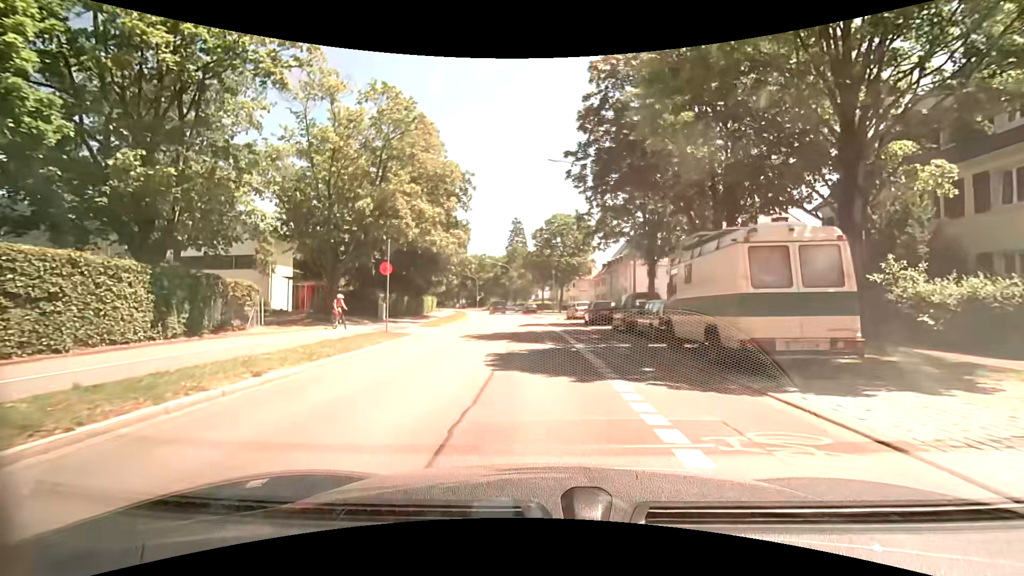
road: secondary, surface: asphalt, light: Day
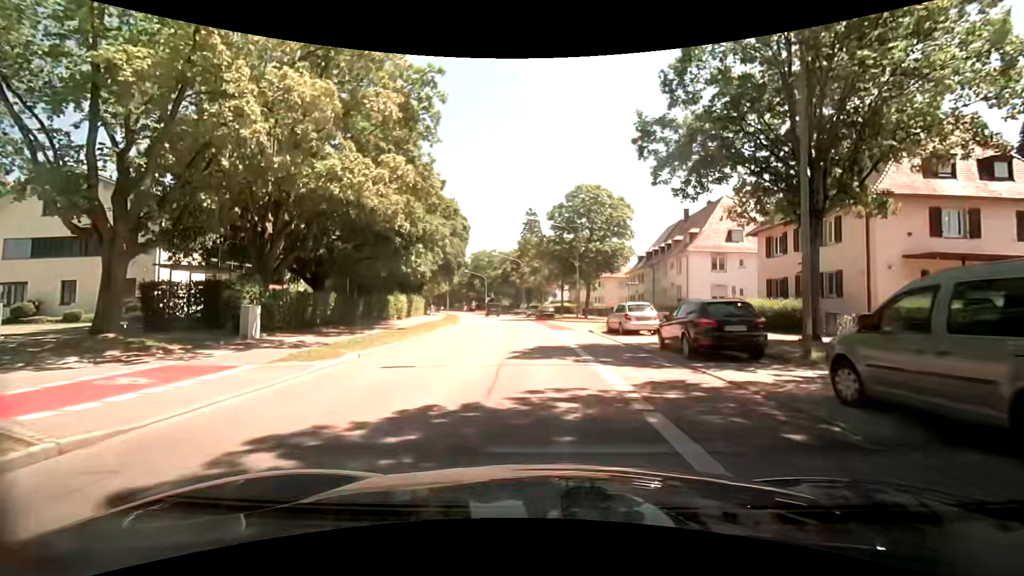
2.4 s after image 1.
(-0.3, +17.9) m; -2°
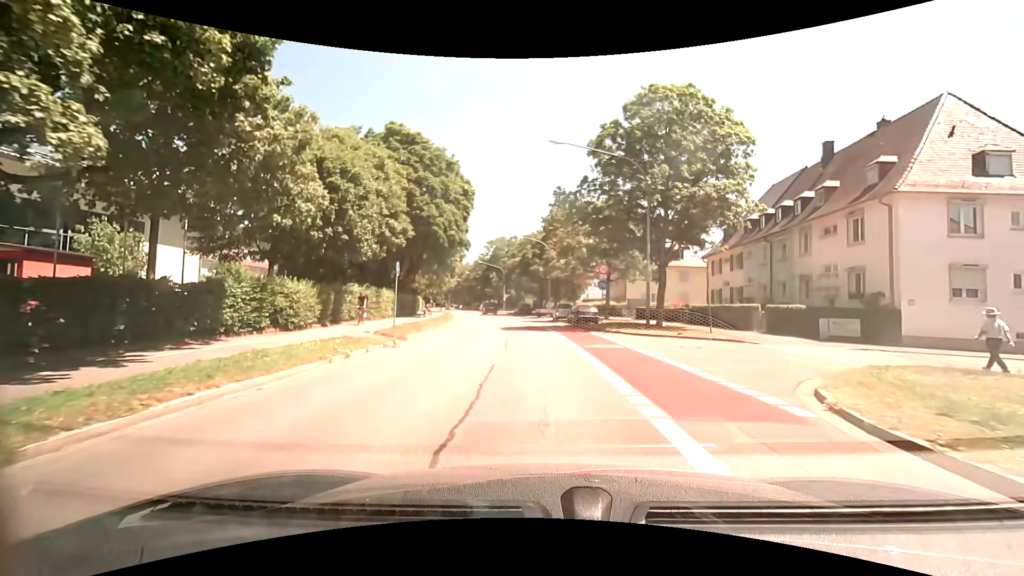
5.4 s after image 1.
(-0.5, +22.5) m; -2°
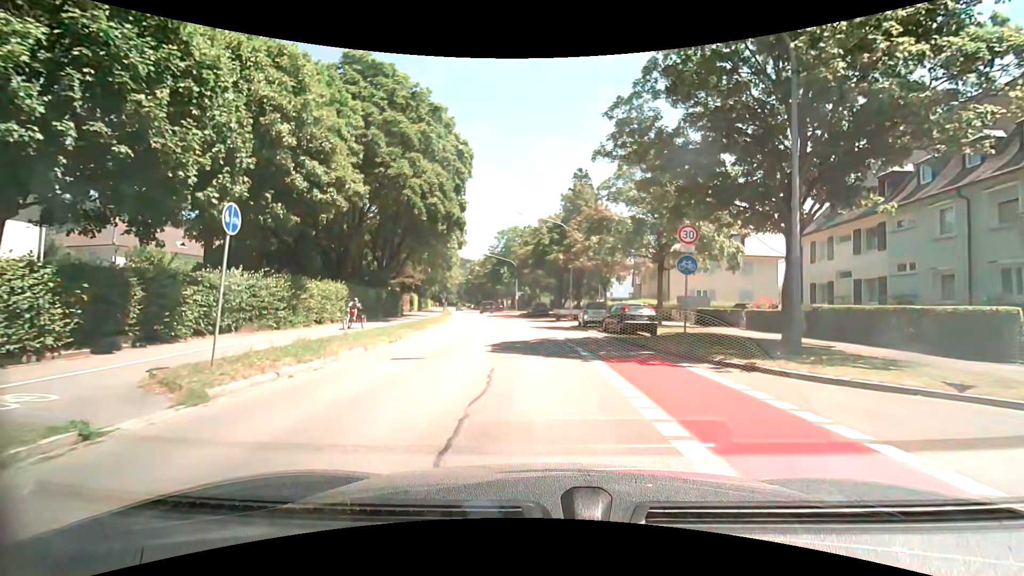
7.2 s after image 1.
(-0.5, +13.5) m; -3°
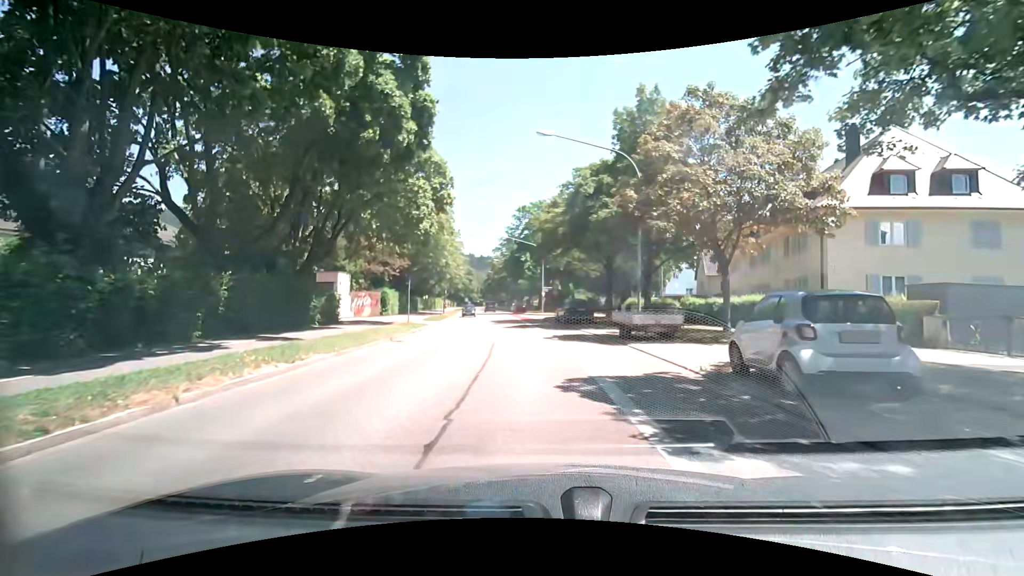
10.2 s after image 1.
(-0.4, +22.5) m; -3°
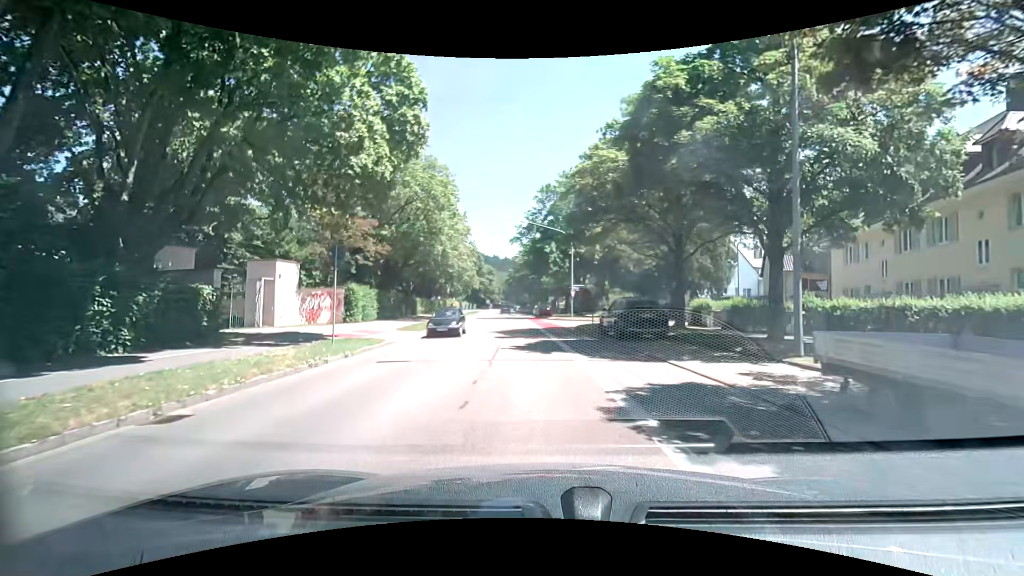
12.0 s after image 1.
(-0.3, +13.5) m; -2°
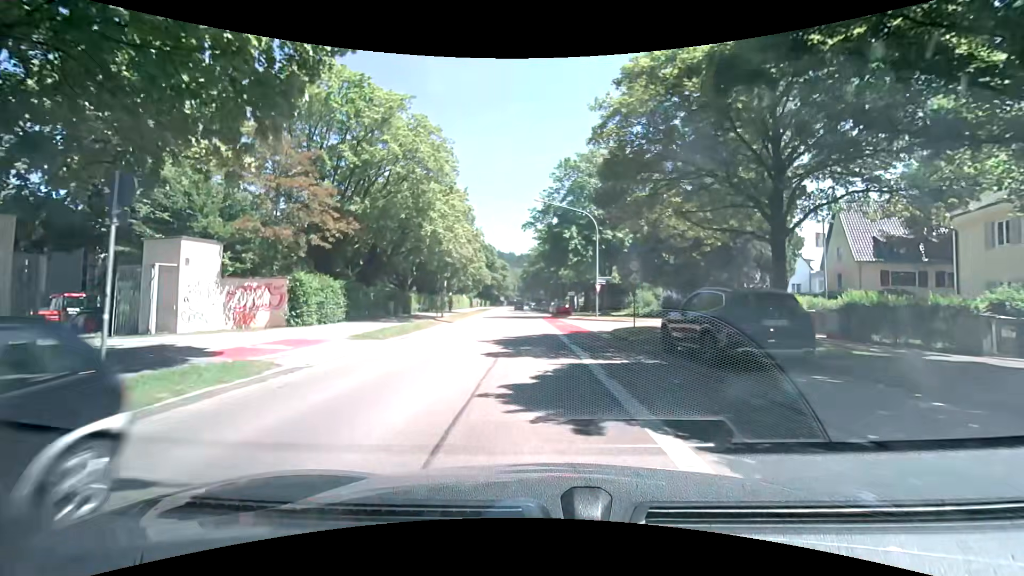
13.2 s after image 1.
(-0.2, +9.0) m; -2°
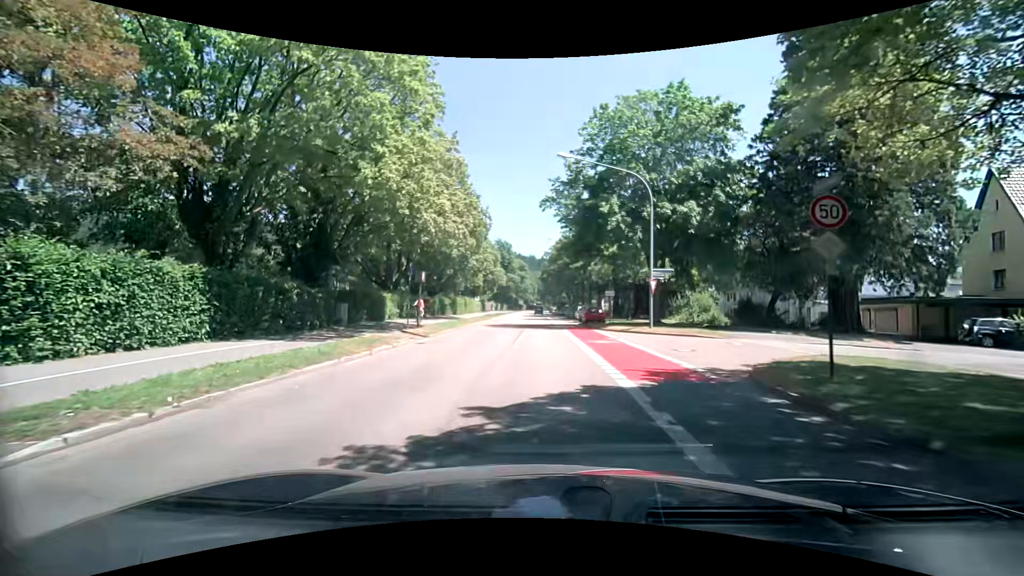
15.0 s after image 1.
(-0.3, +13.5) m; -3°
(0, +10) (0, +20) (0, +30) (0, +40) (0, +50) (0, +60) (-1, +70) (-1, +80) (-1, +90) (-1, +100) m
